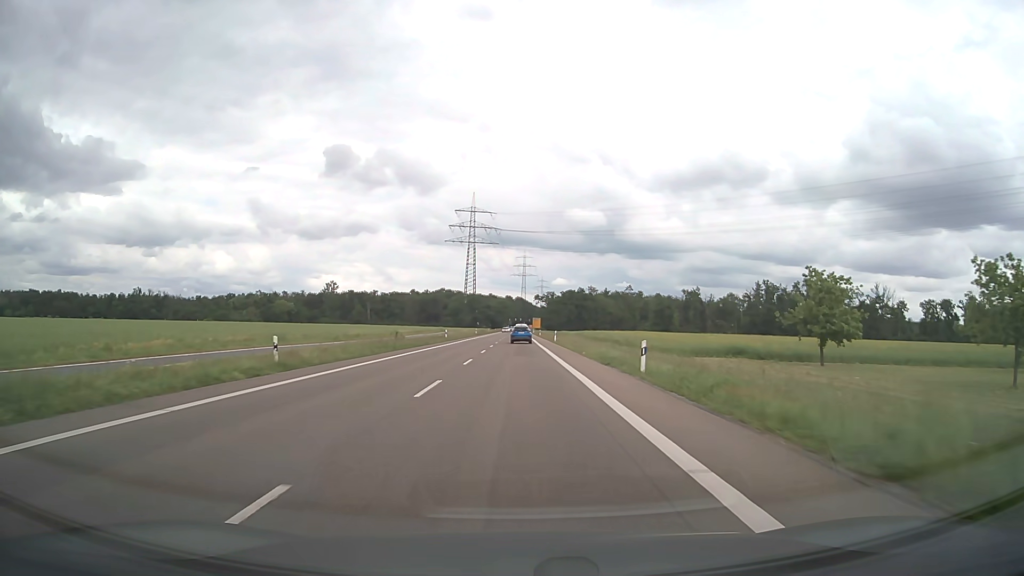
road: secondary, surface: asphalt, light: Day
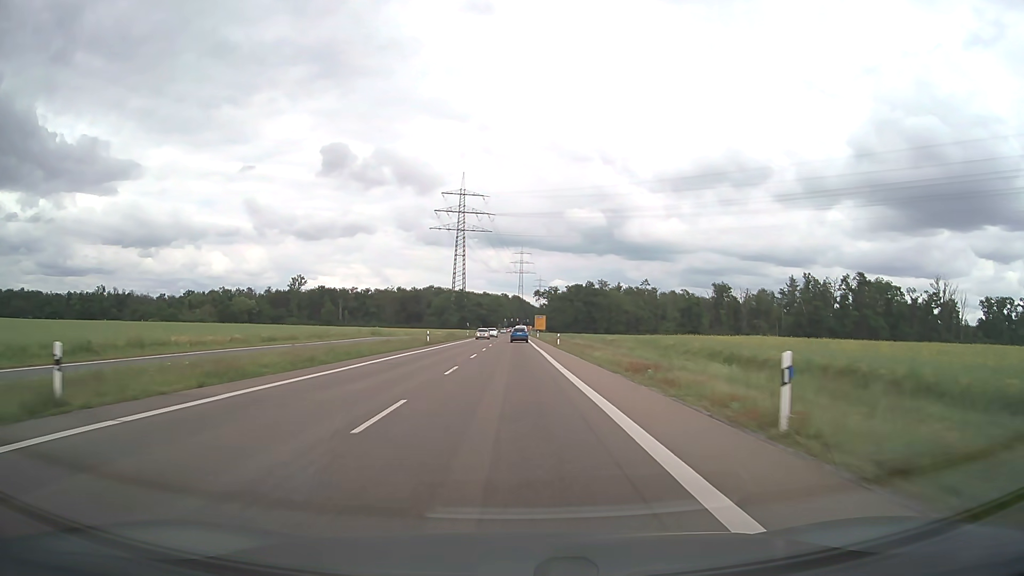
(+0.2, +61.4) m; 0°
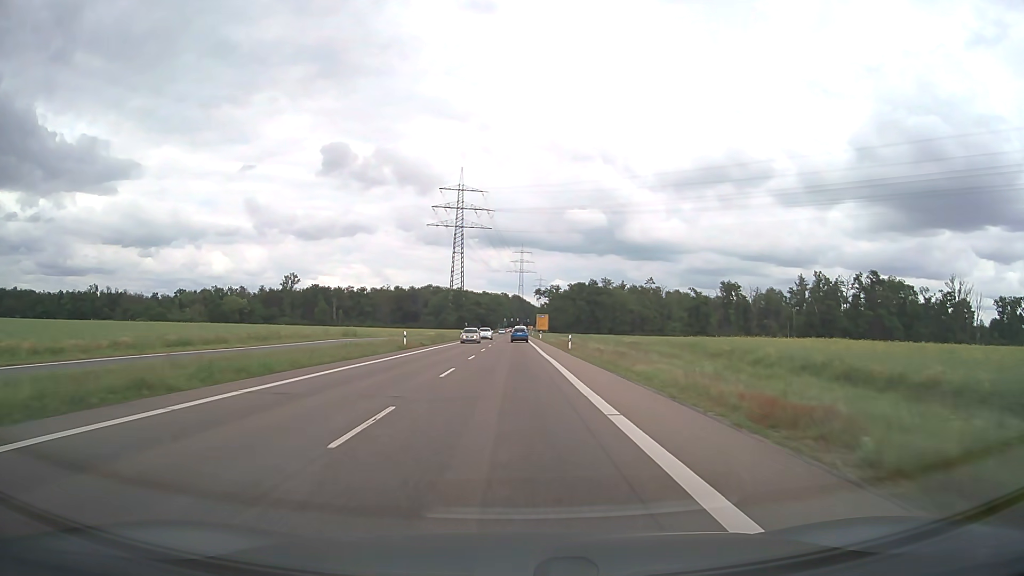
(0.0, +12.5) m; 0°
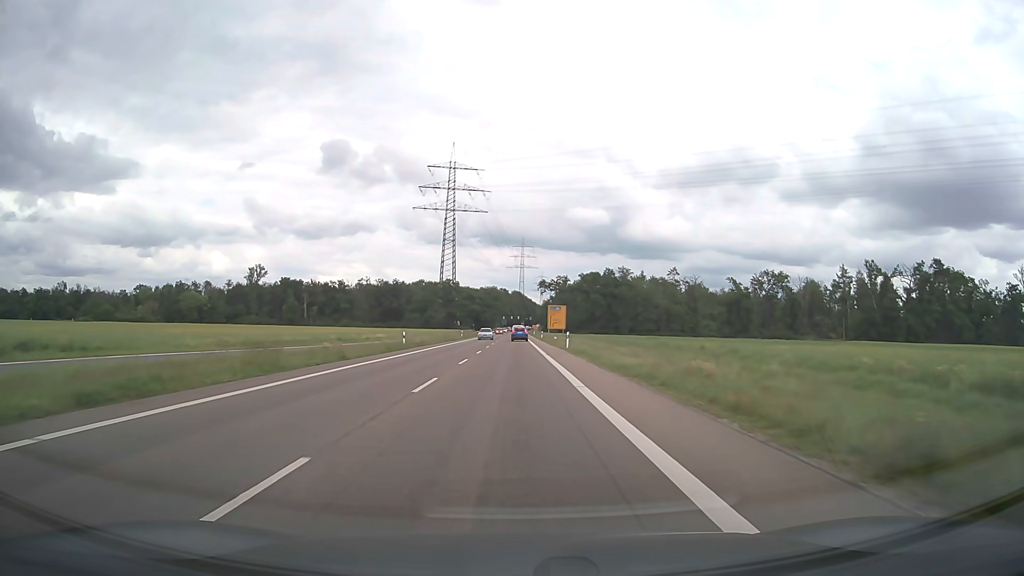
(0.0, +50.3) m; 0°
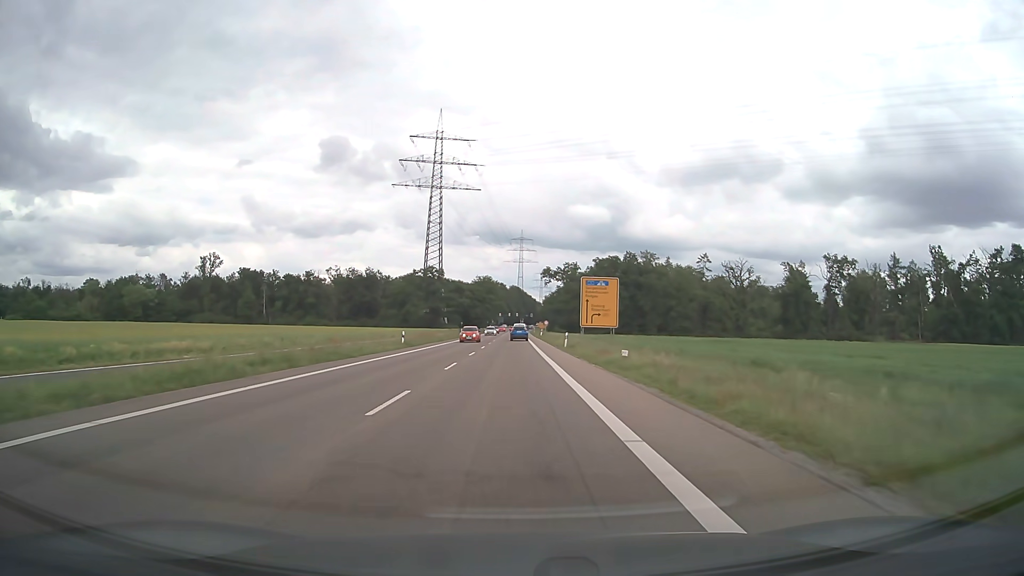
(0.0, +49.4) m; 0°
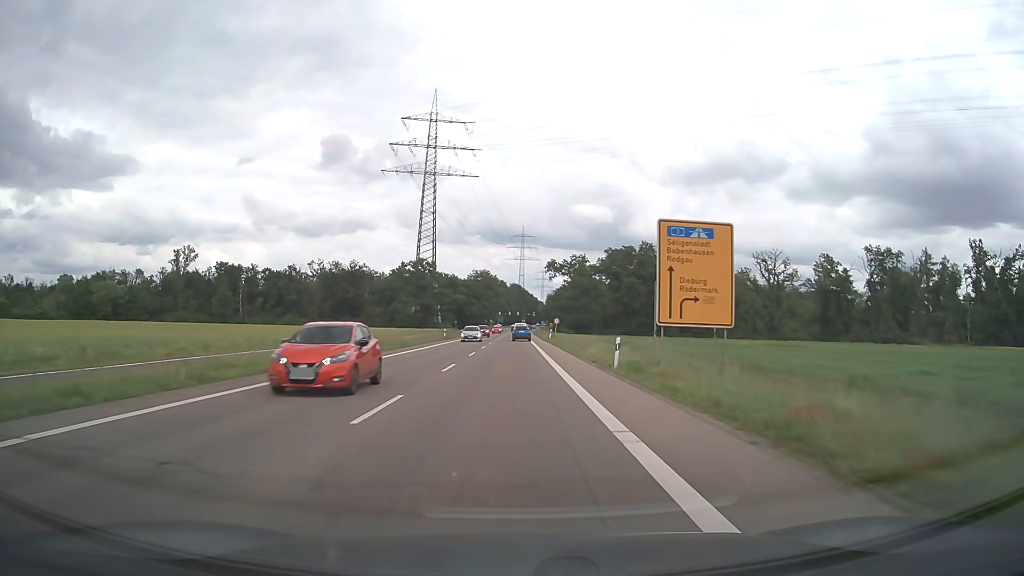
(0.0, +23.6) m; 0°
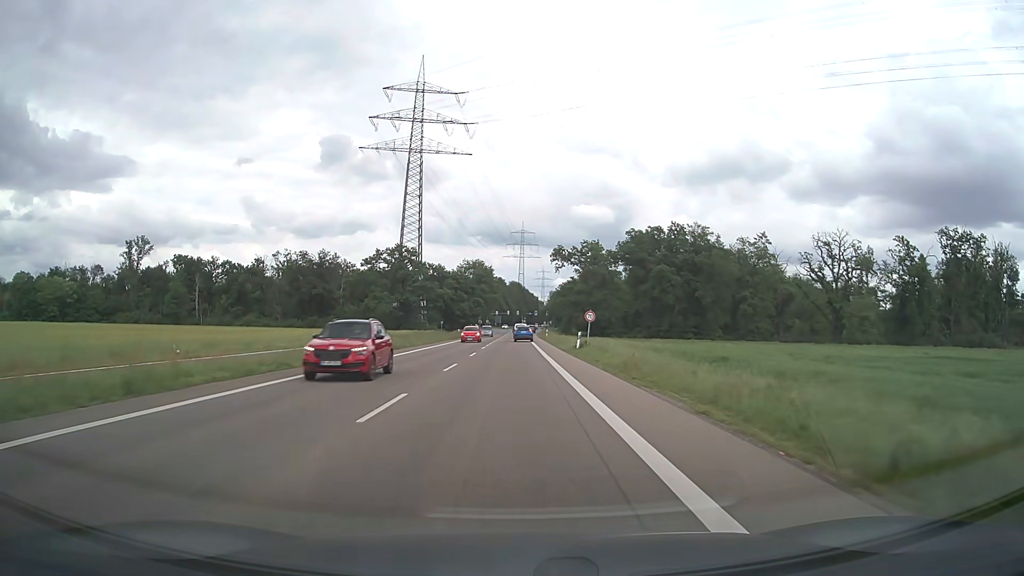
(0.0, +33.9) m; 0°
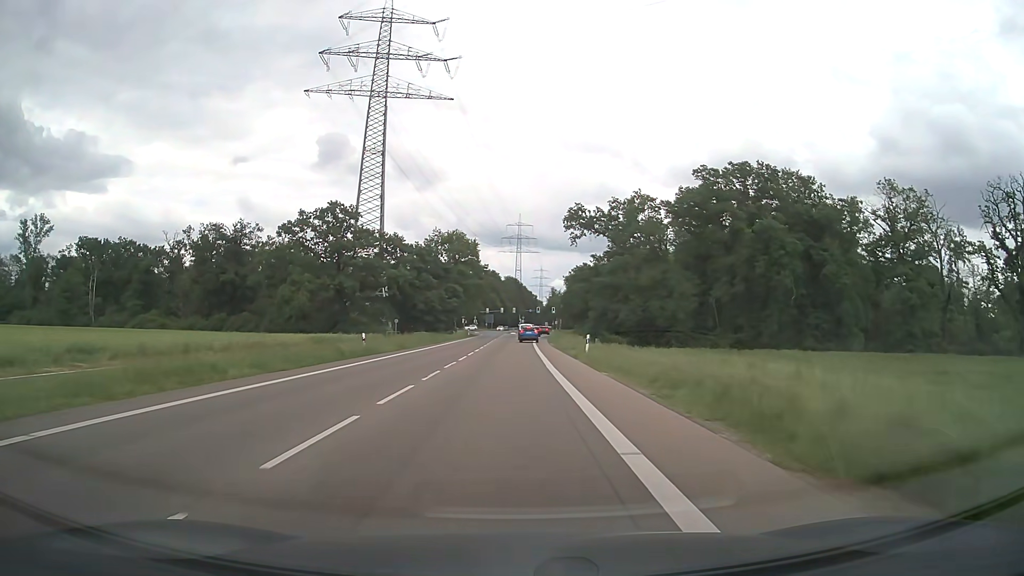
(+0.2, +54.5) m; 0°
(0, +10) (0, +20) (0, +30) (0, +40) (0, +50) (0, +60) (+1, +70) (+1, +80) (+1, +90) (+2, +100) m
